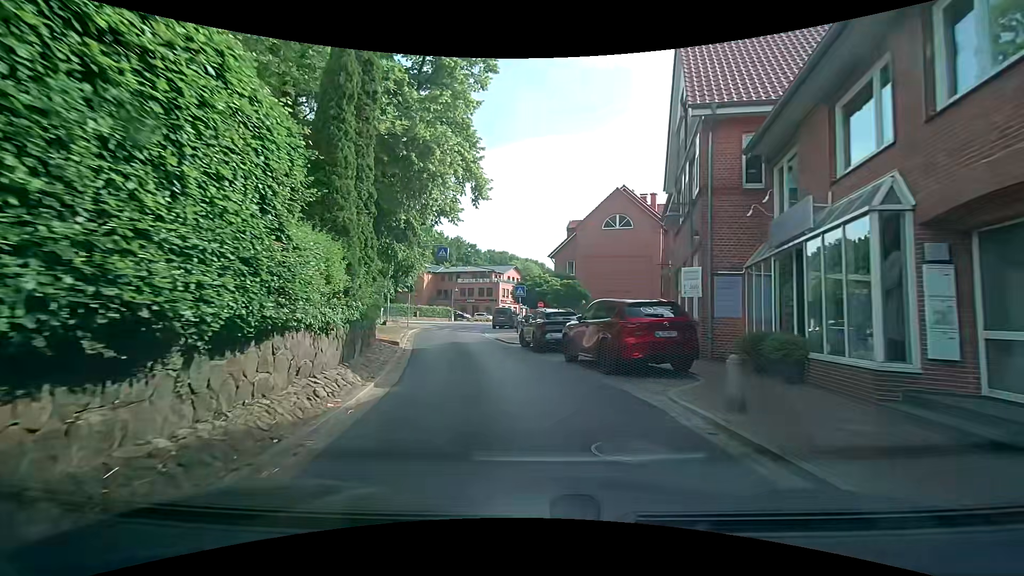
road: secondary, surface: asphalt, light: Day
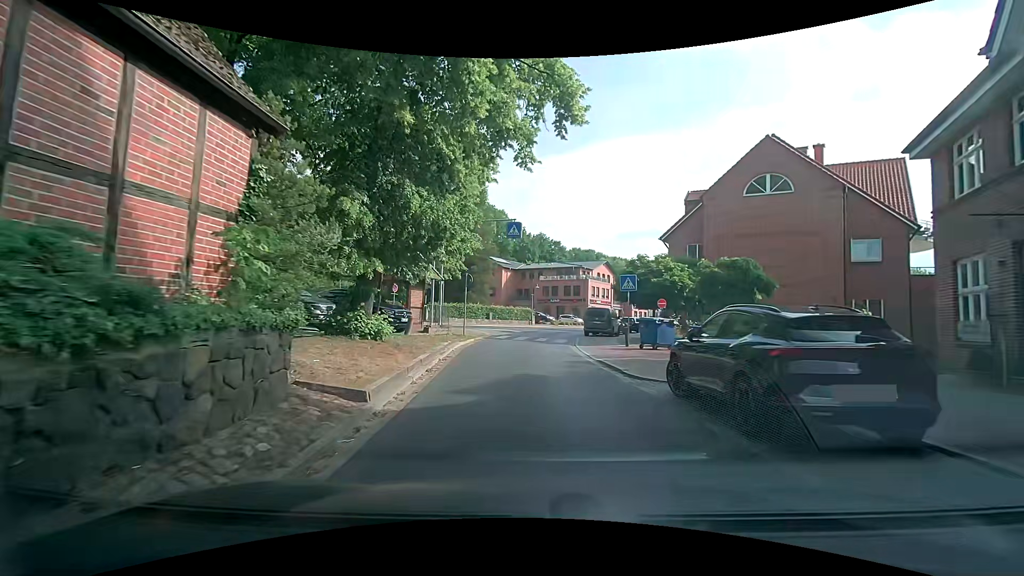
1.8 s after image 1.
(-1.0, +11.3) m; -9°
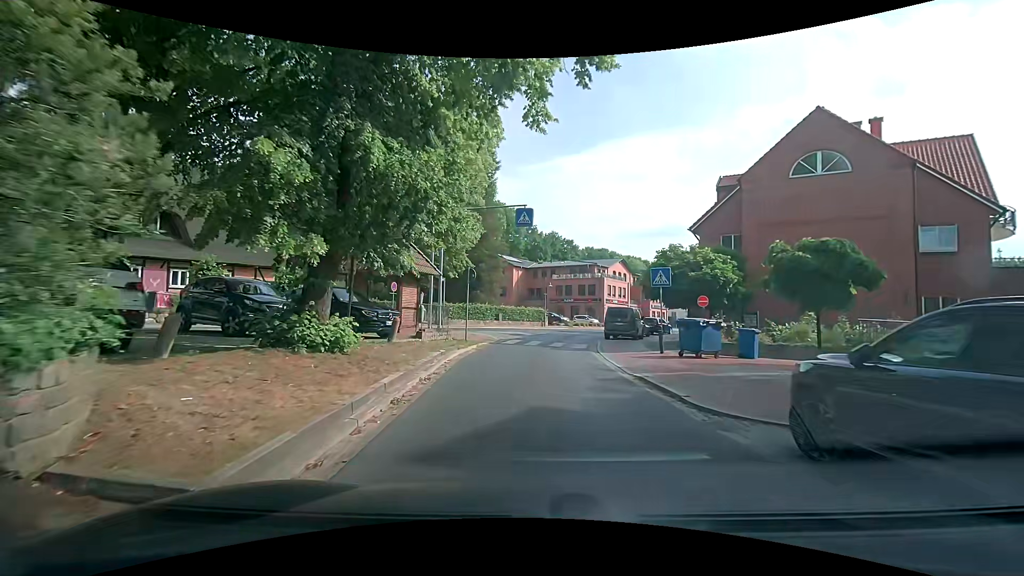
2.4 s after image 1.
(-0.1, +3.7) m; 0°
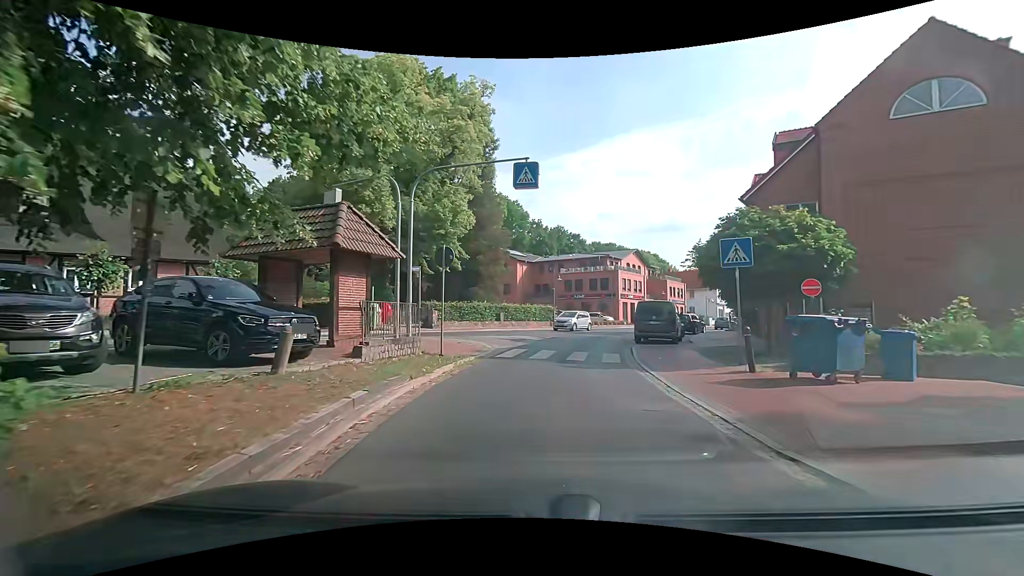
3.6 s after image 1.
(-0.3, +6.8) m; -1°
